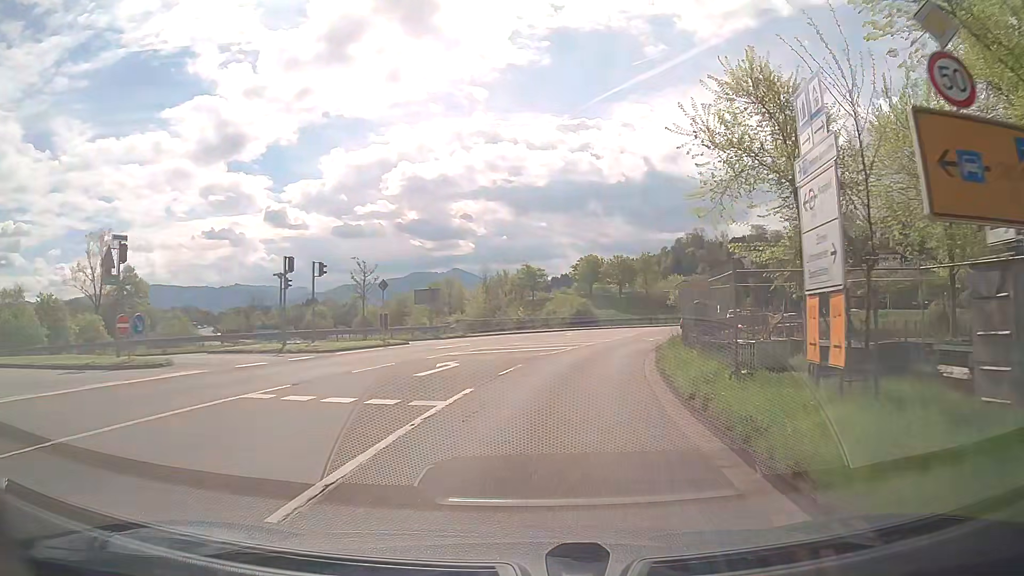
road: tertiary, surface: asphalt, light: Day
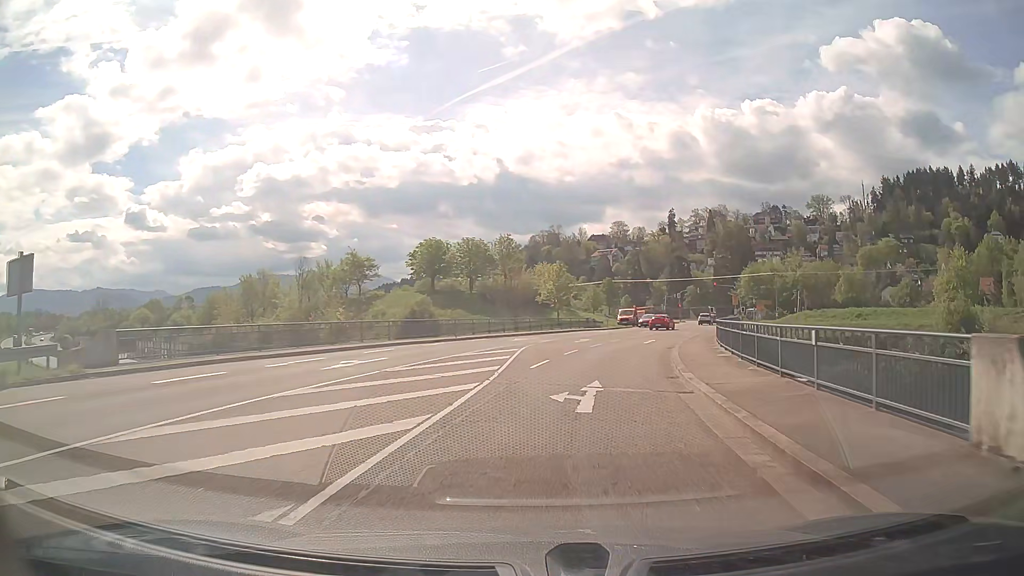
(+3.4, +28.3) m; +13°
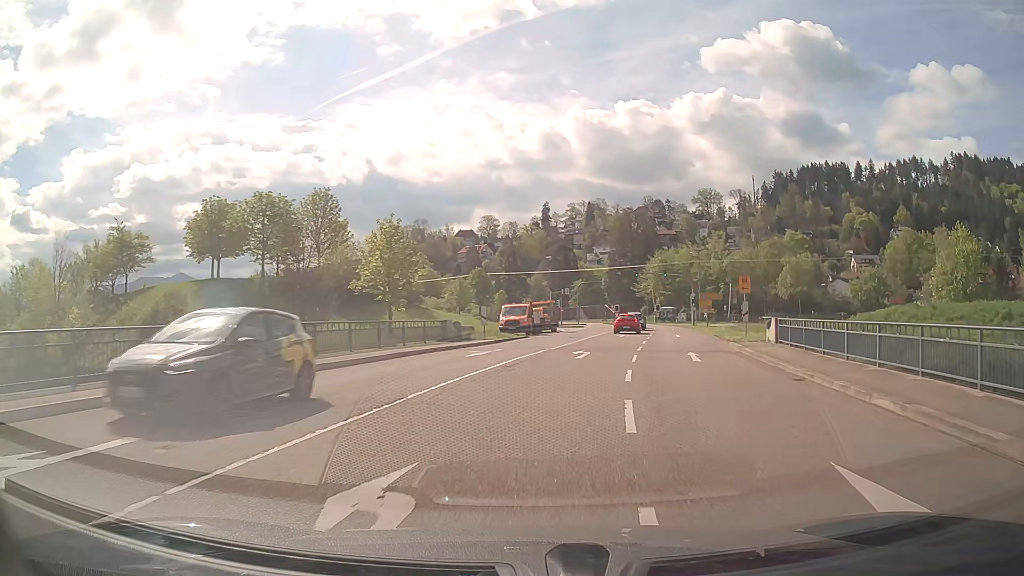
(+2.9, +33.7) m; +11°
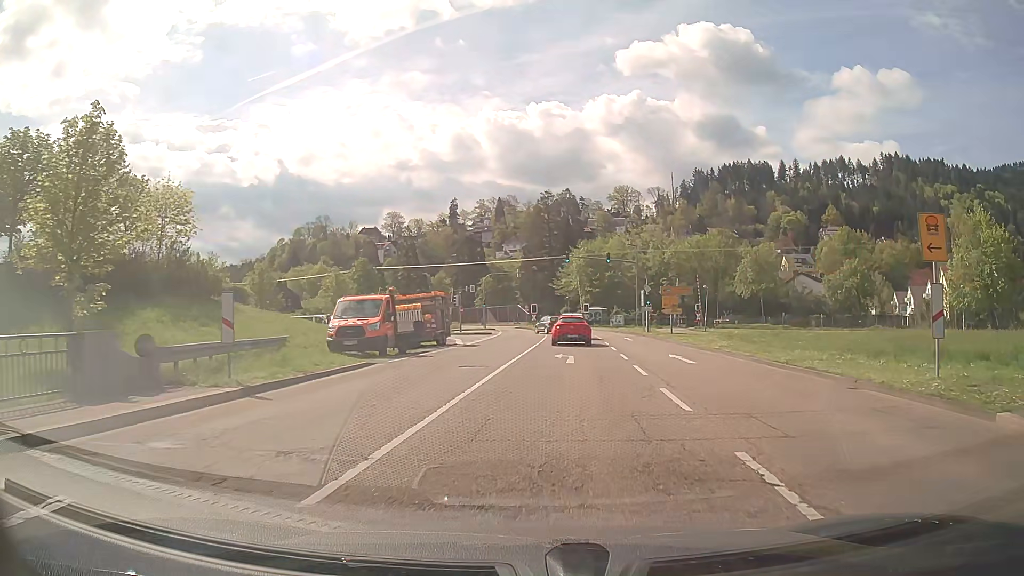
(+1.6, +22.0) m; +8°
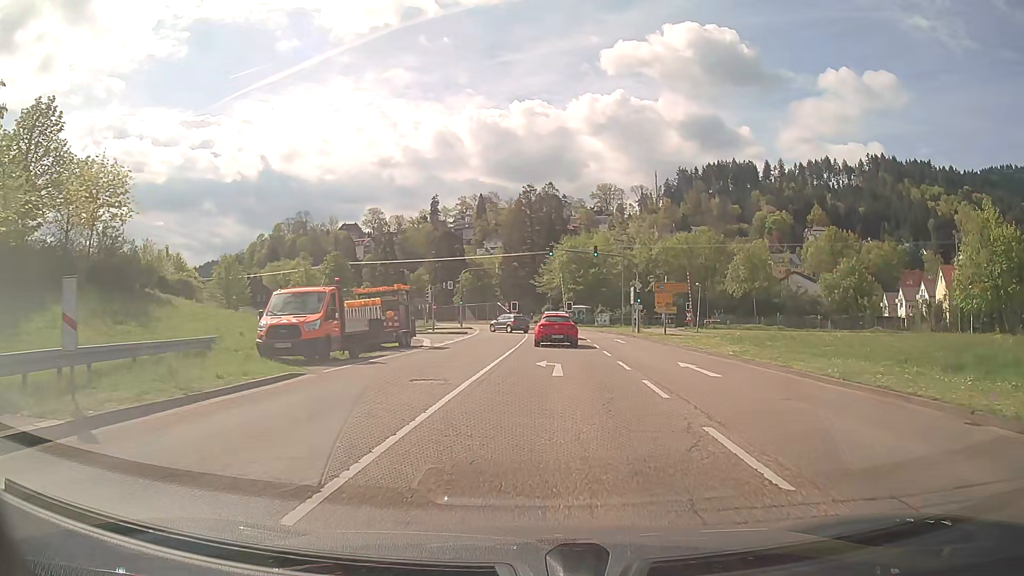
(0.0, +4.6) m; +1°
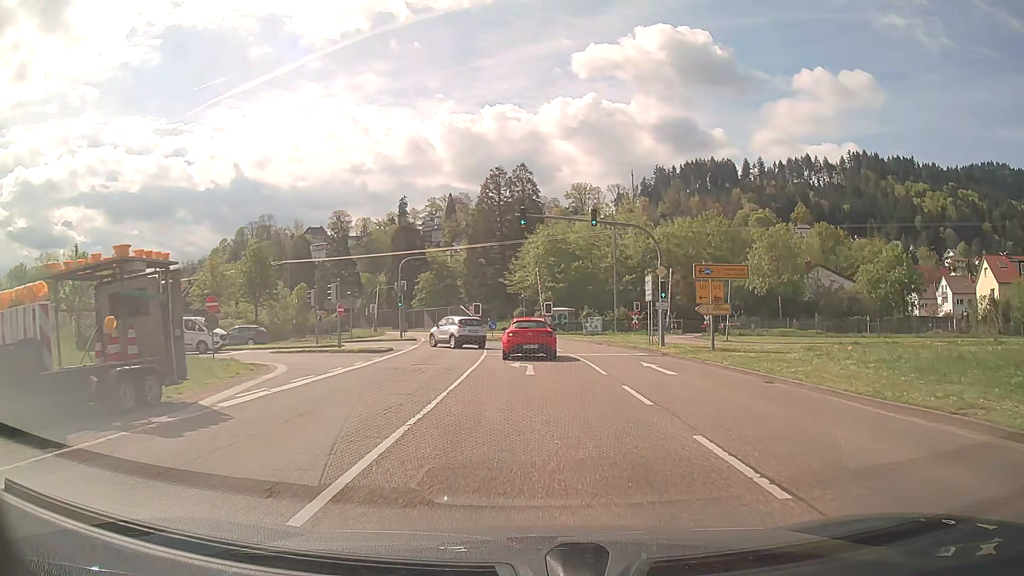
(+0.9, +18.2) m; +3°
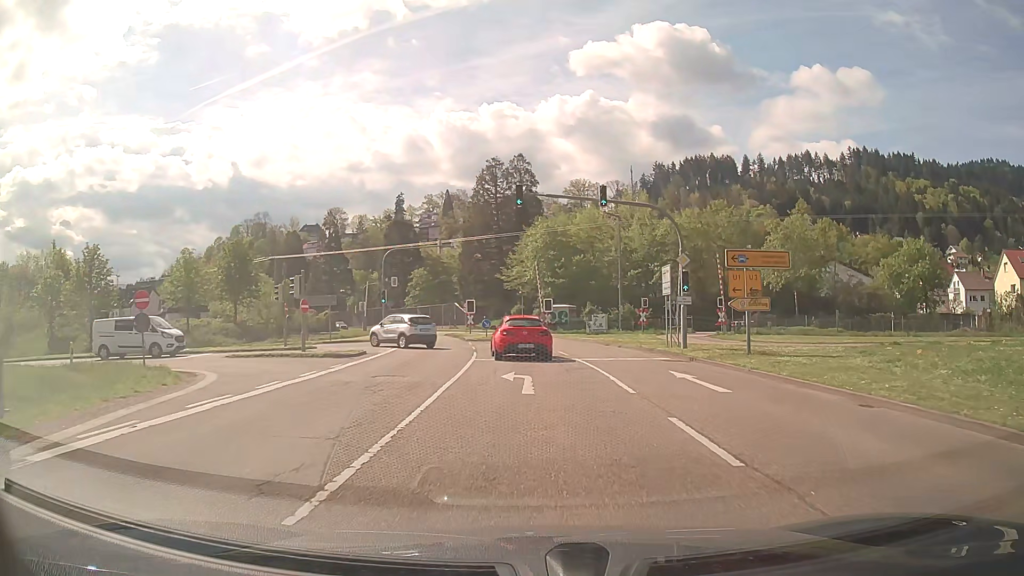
(0.0, +4.9) m; 0°
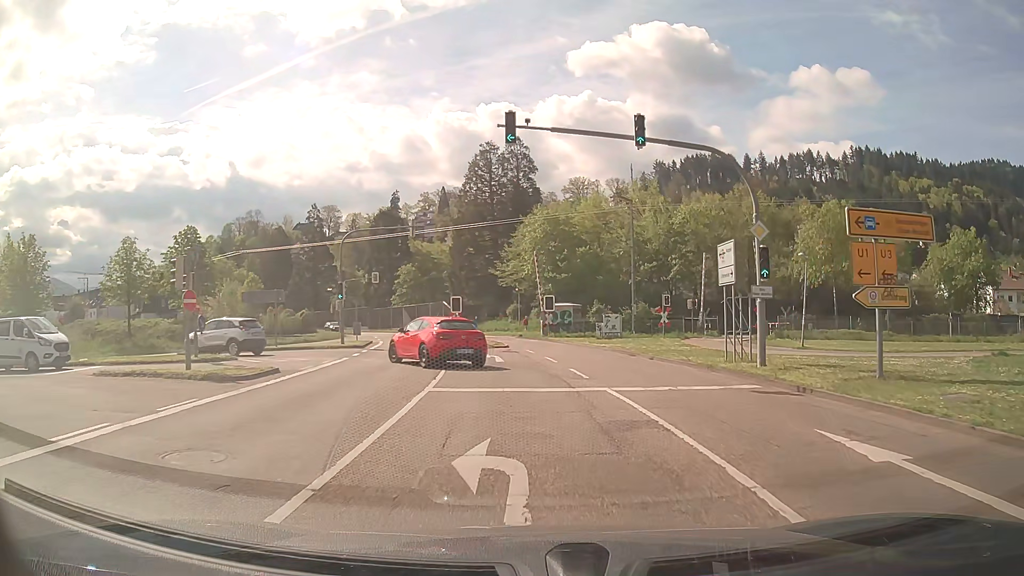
(0.0, +9.3) m; 0°
(0, +10) (-1, +20) (-7, +27) (-17, +29) (-27, +30) (-37, +32) (-46, +35) (-55, +40) (-64, +45) (-73, +49) m
